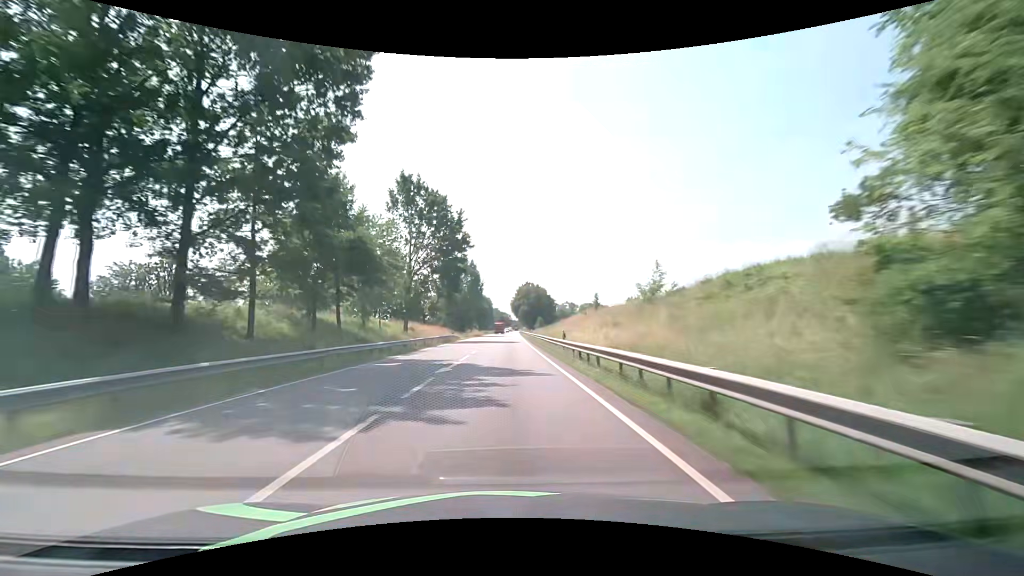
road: primary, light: Day
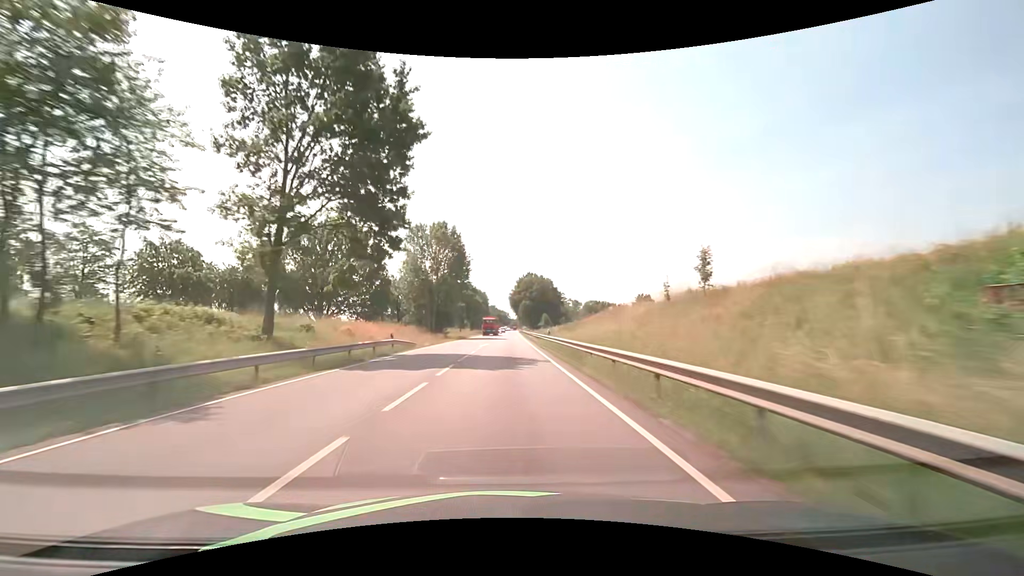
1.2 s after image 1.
(0.0, +31.7) m; 0°
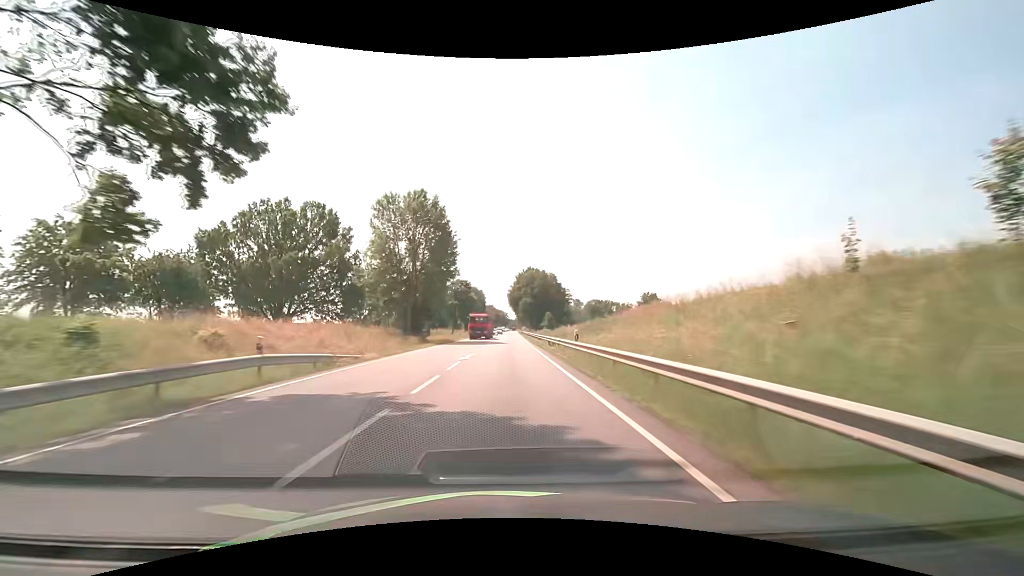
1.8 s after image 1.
(0.0, +15.9) m; 0°
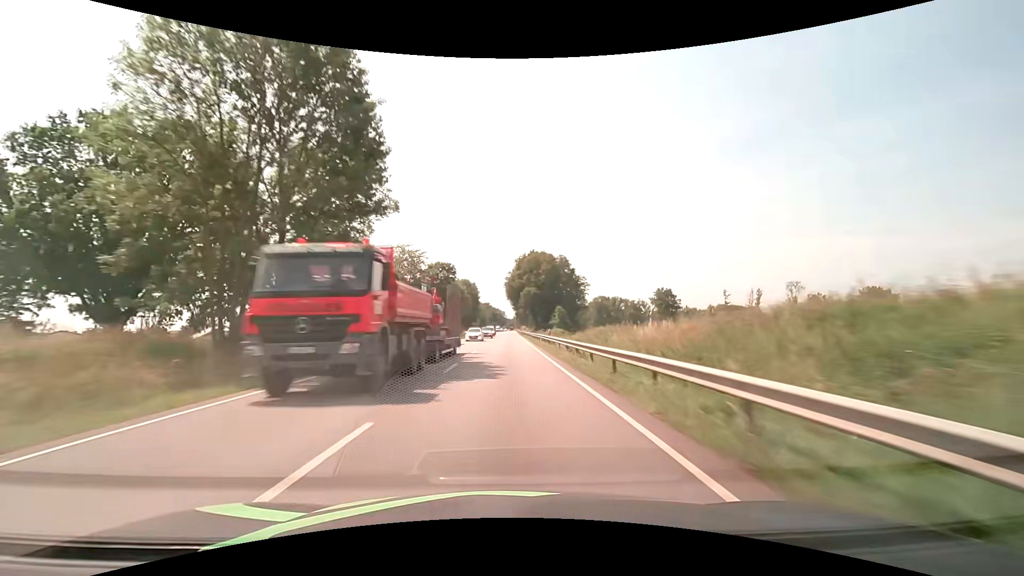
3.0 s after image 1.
(0.0, +31.7) m; 0°
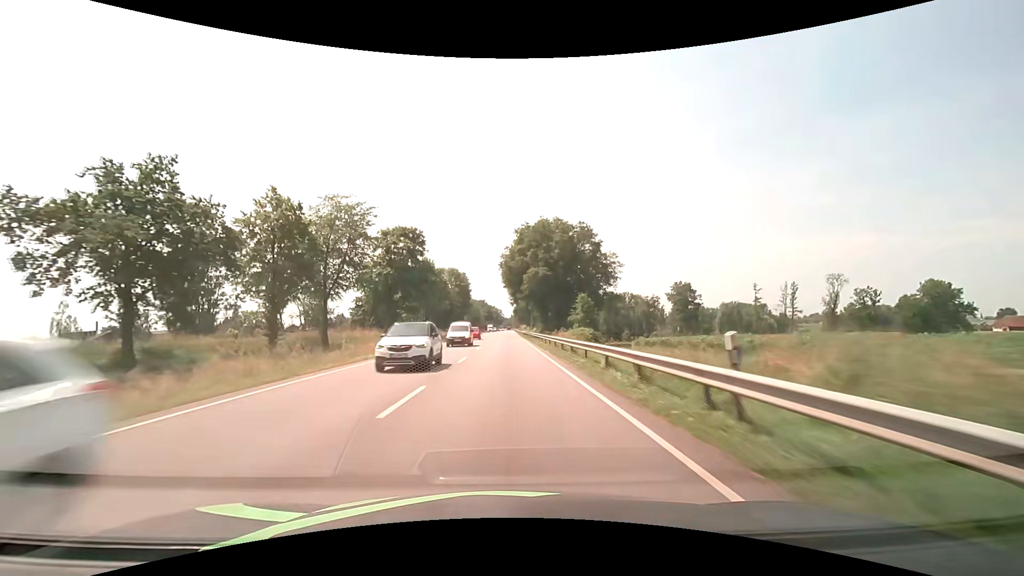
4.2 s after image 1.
(+0.1, +31.7) m; 0°
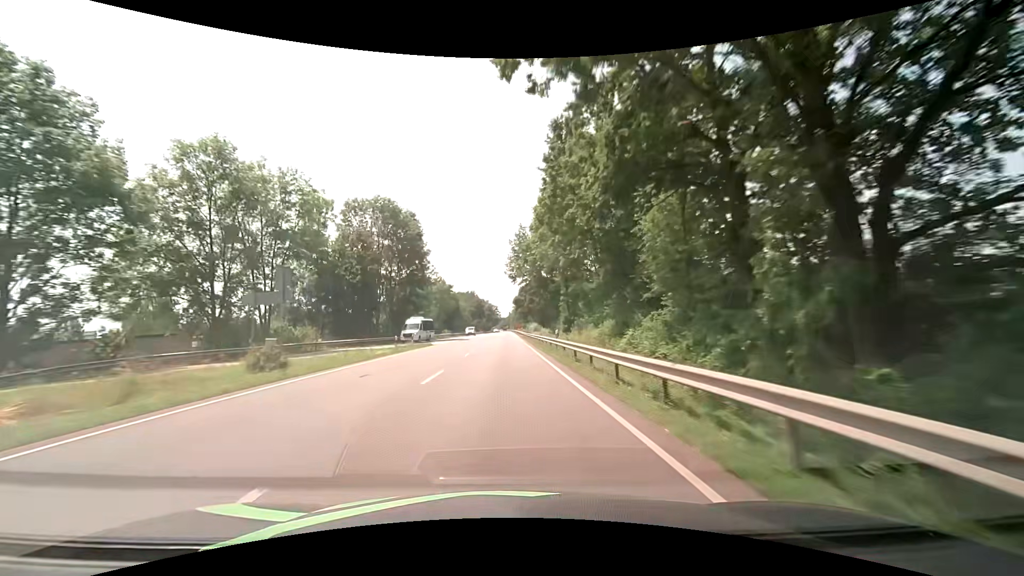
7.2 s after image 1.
(0.0, +79.1) m; 0°
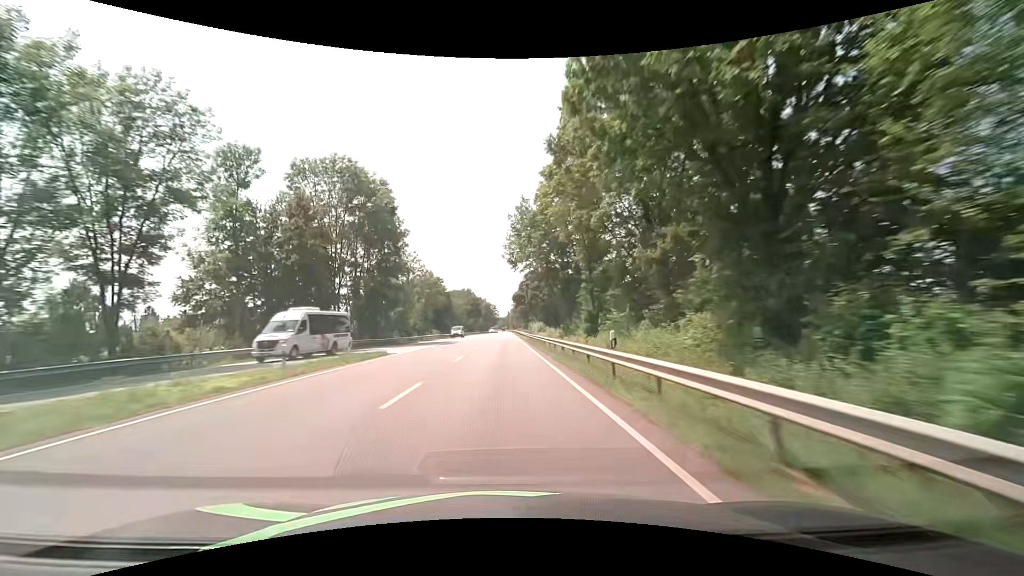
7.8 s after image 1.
(+0.1, +15.8) m; 0°
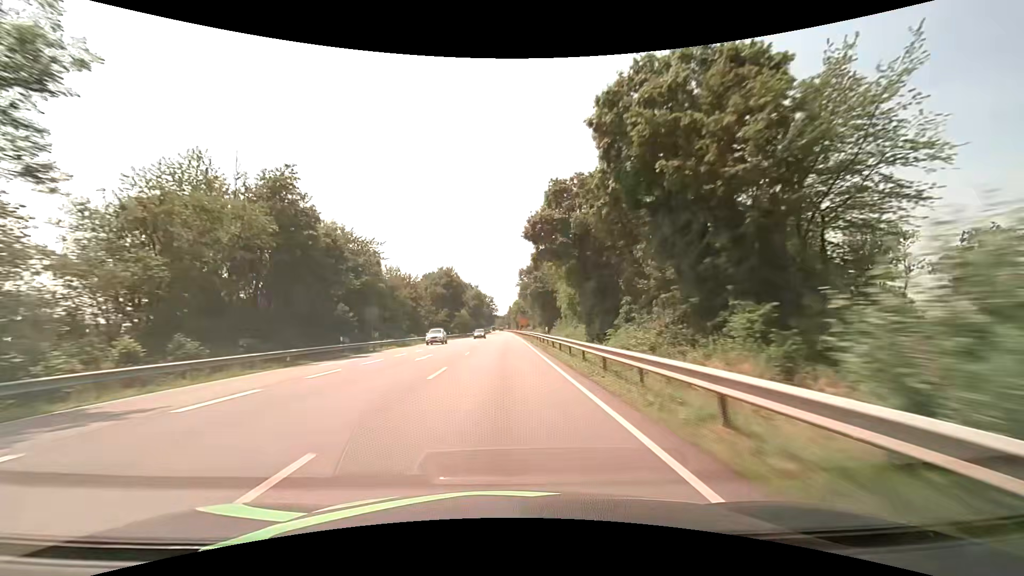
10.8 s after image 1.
(0.0, +79.0) m; 0°
(0, +10) (0, +20) (0, +30) (0, +40) (0, +50) (0, +60) (0, +70) (0, +80) (0, +90) (0, +100) m
